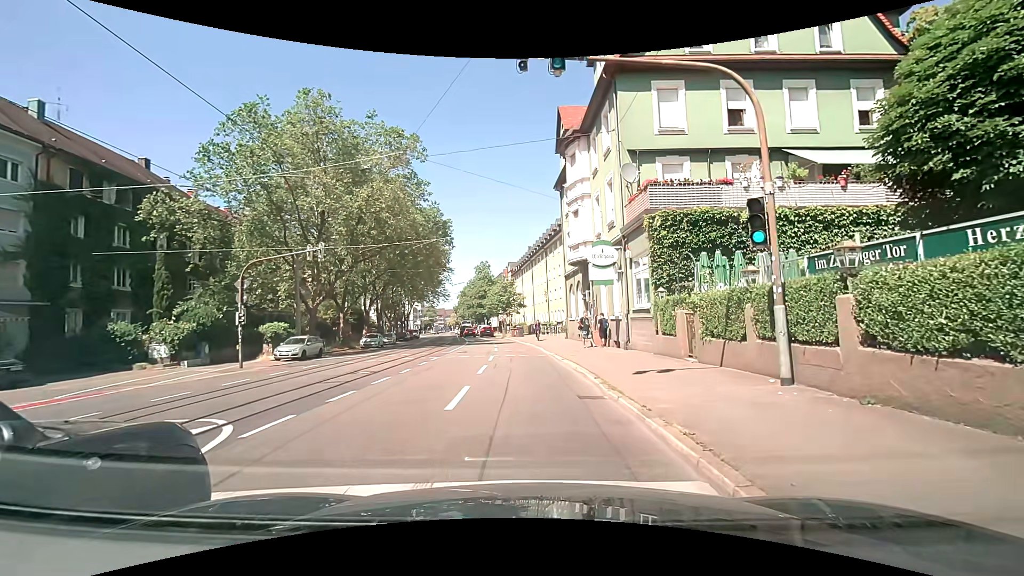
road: primary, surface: asphalt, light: Day
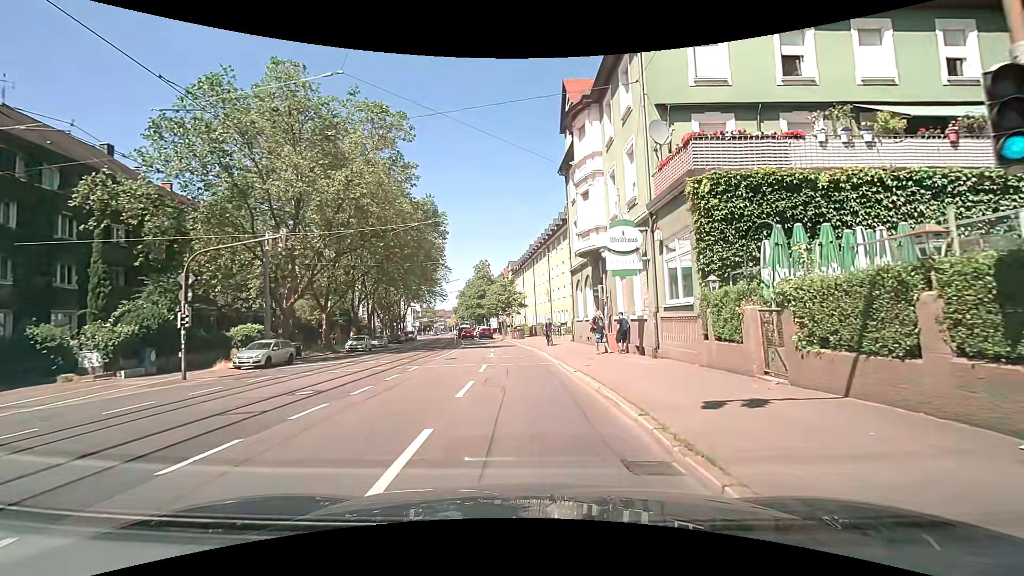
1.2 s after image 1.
(+0.2, +4.6) m; +1°
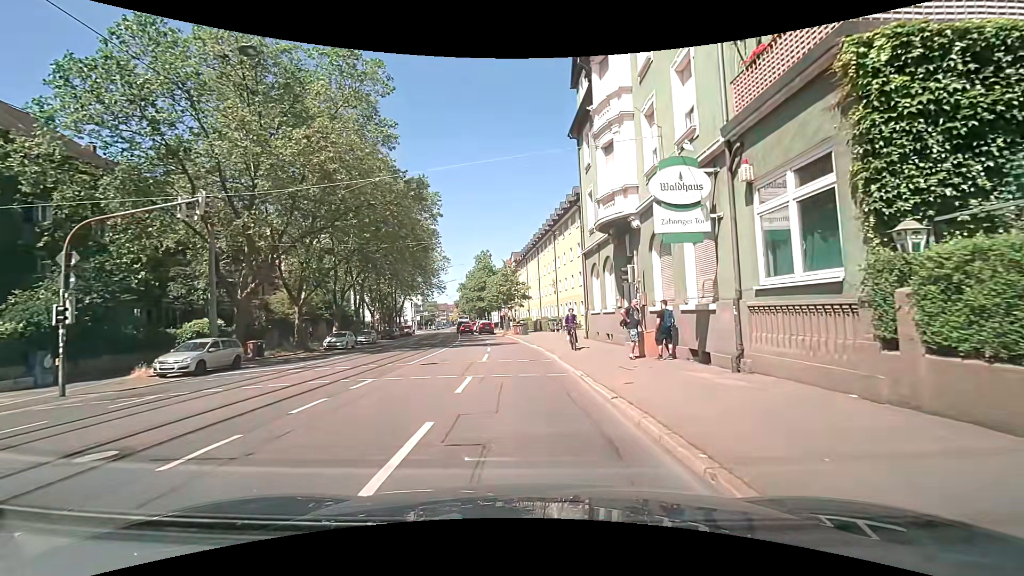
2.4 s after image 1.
(+0.1, +6.0) m; +1°
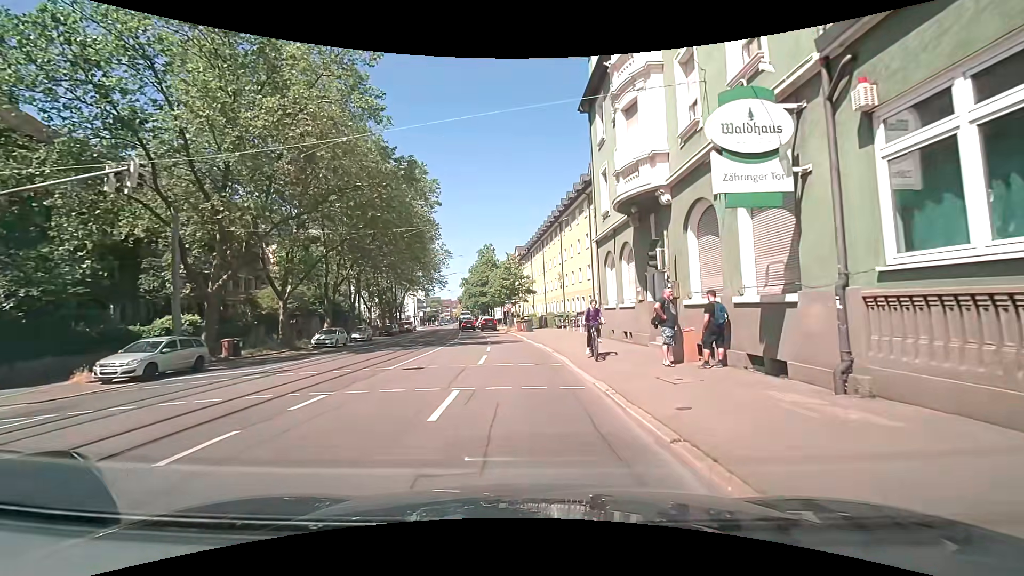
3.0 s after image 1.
(0.0, +3.1) m; -1°
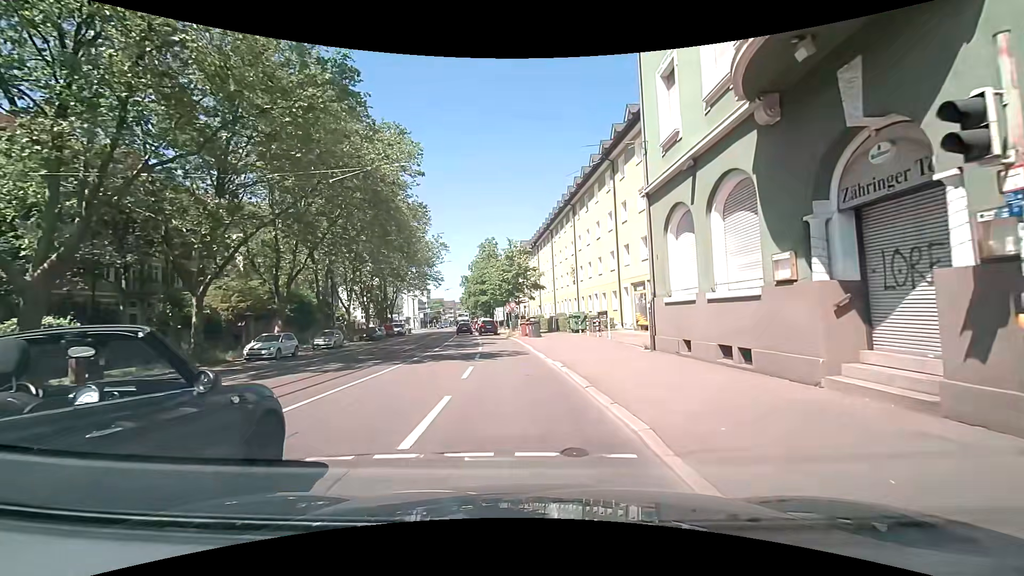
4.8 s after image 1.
(-0.1, +9.6) m; -1°
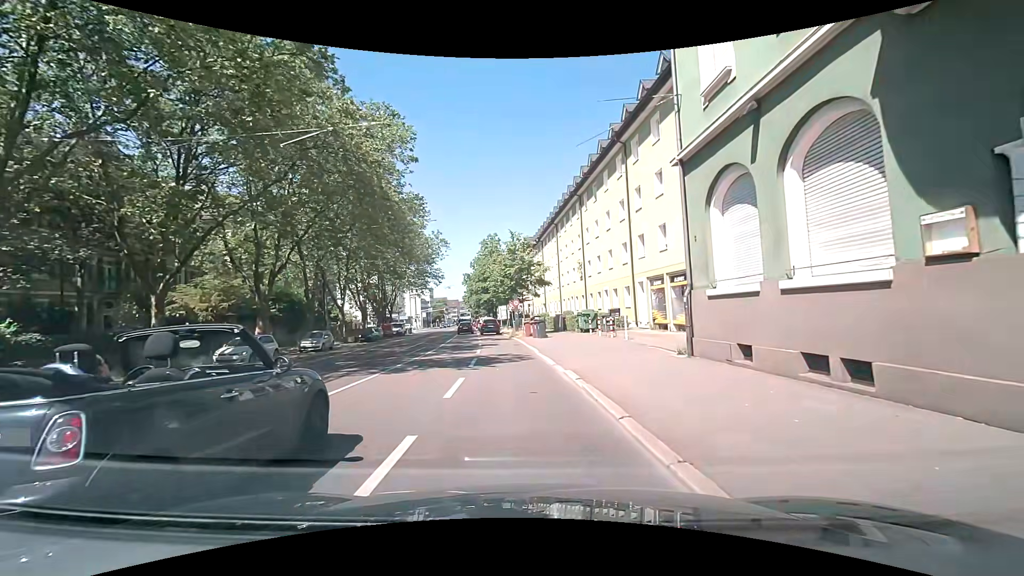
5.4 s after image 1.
(0.0, +3.1) m; +1°
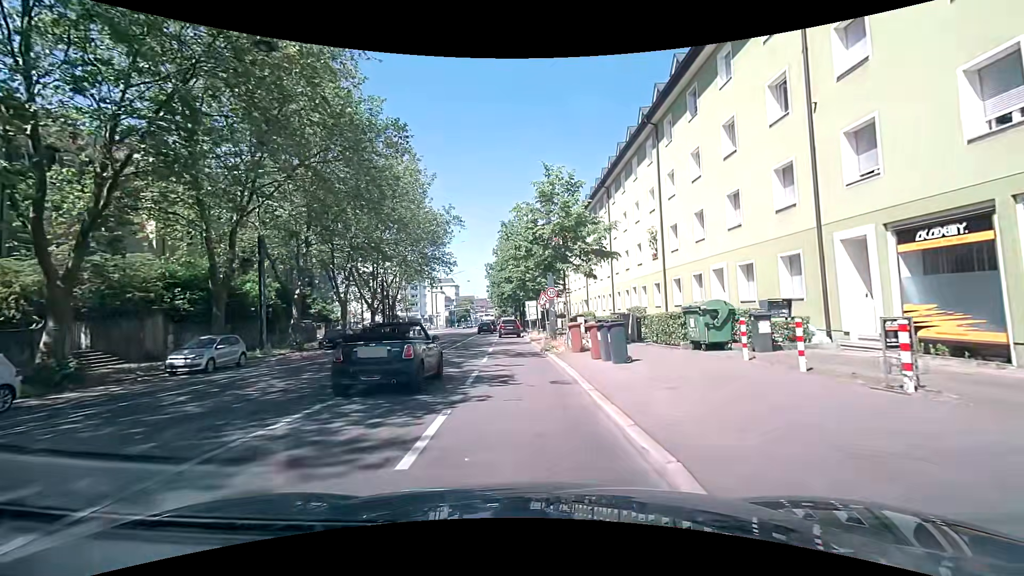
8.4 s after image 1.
(-0.6, +16.5) m; -3°
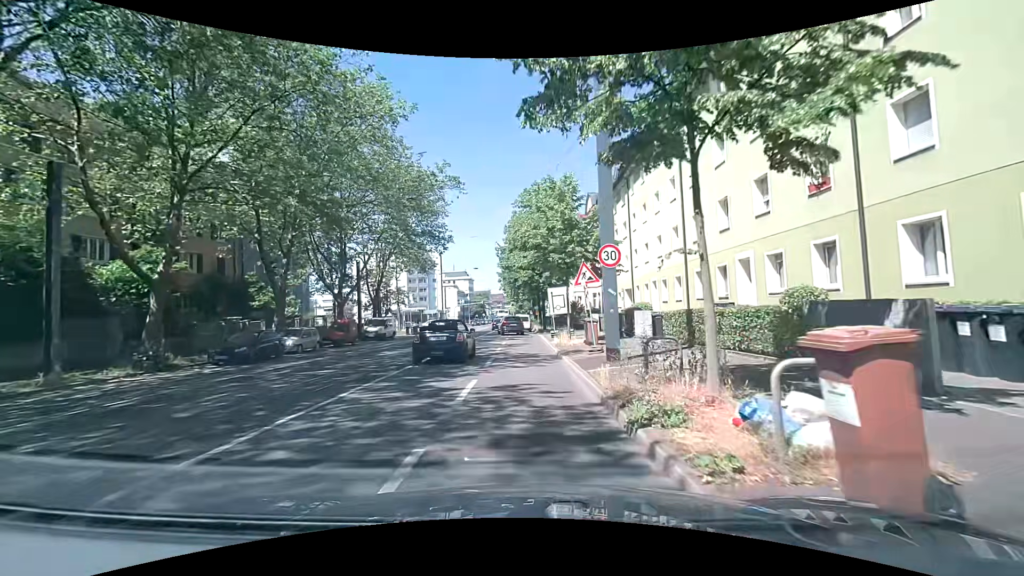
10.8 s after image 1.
(-0.5, +14.8) m; -4°
(0, +10) (0, +20) (0, +30) (0, +40) (0, +50) (0, +60) (0, +70) (0, +80) (0, +90) (0, +100) m
